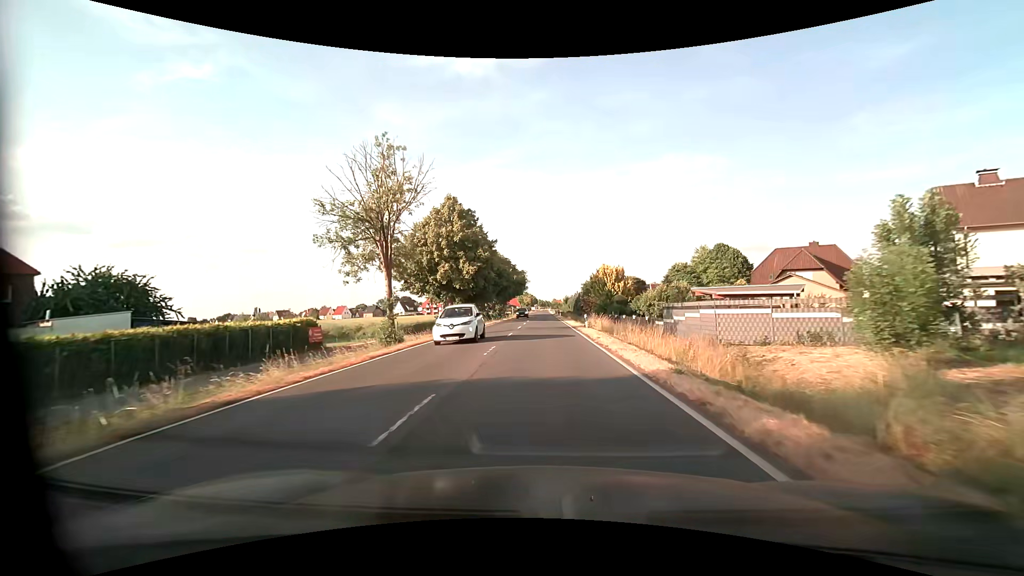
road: primary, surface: asphalt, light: Day
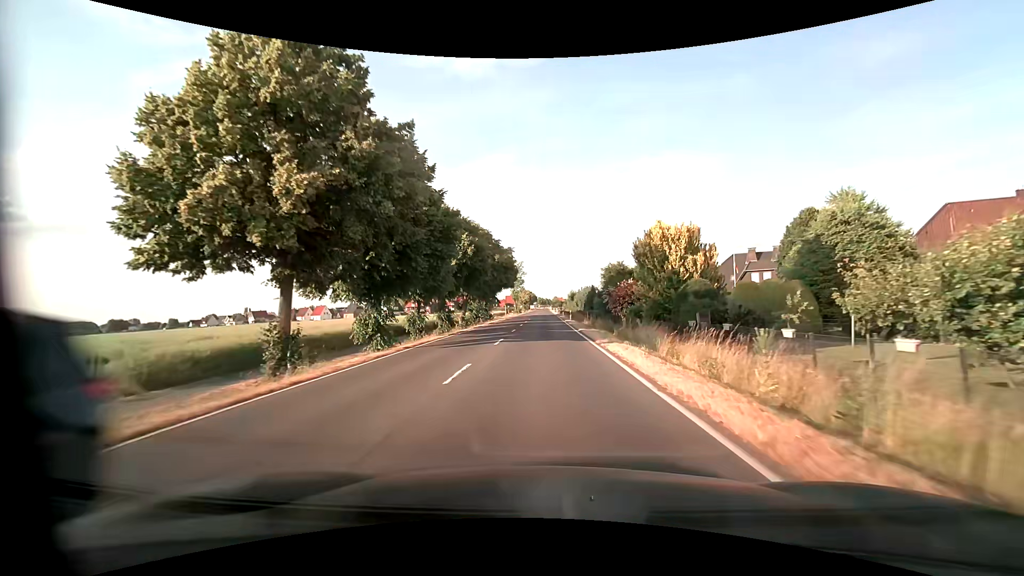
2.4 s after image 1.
(0.0, +32.7) m; 0°
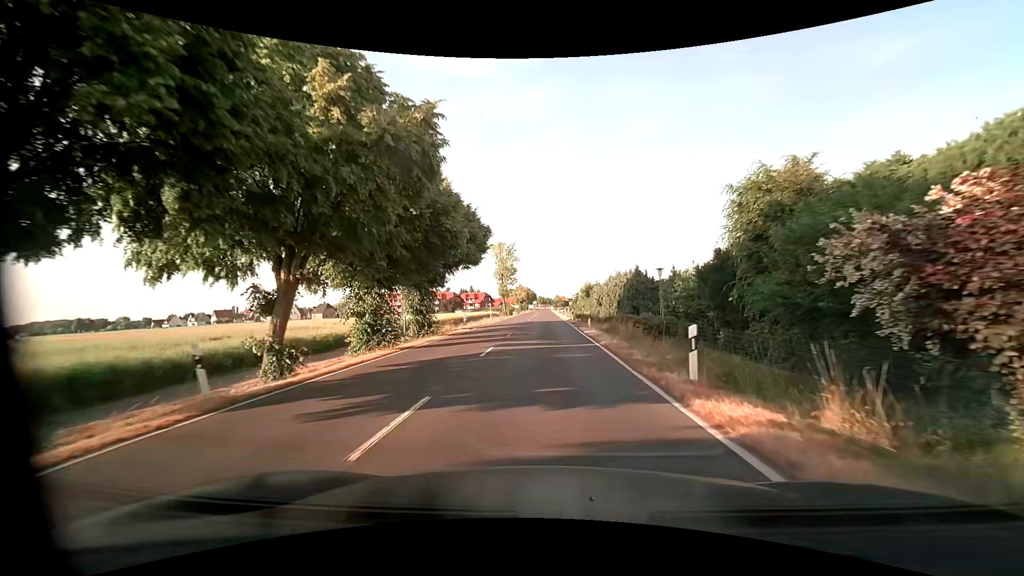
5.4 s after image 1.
(-0.4, +40.8) m; -1°
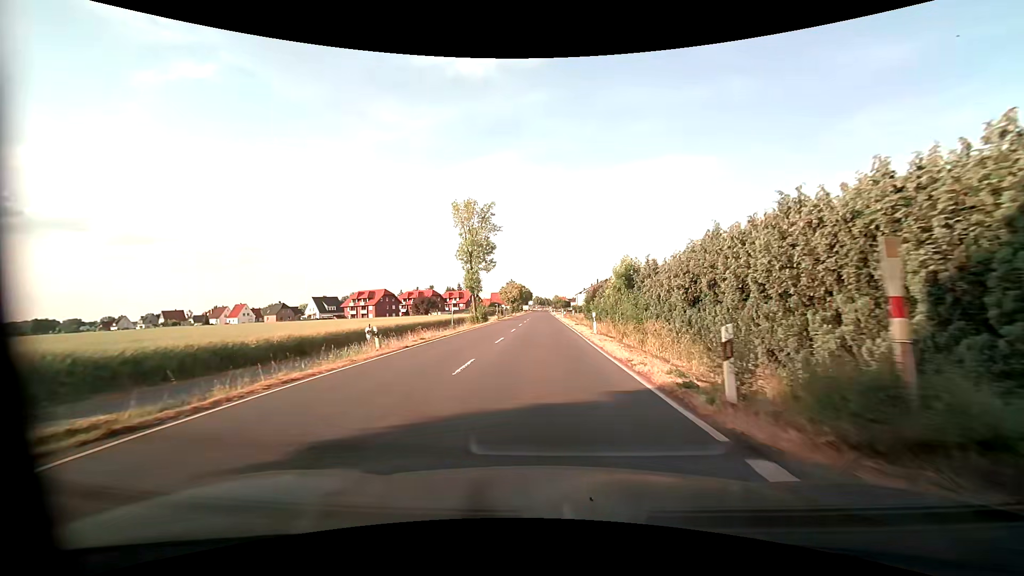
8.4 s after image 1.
(+0.3, +40.2) m; 0°
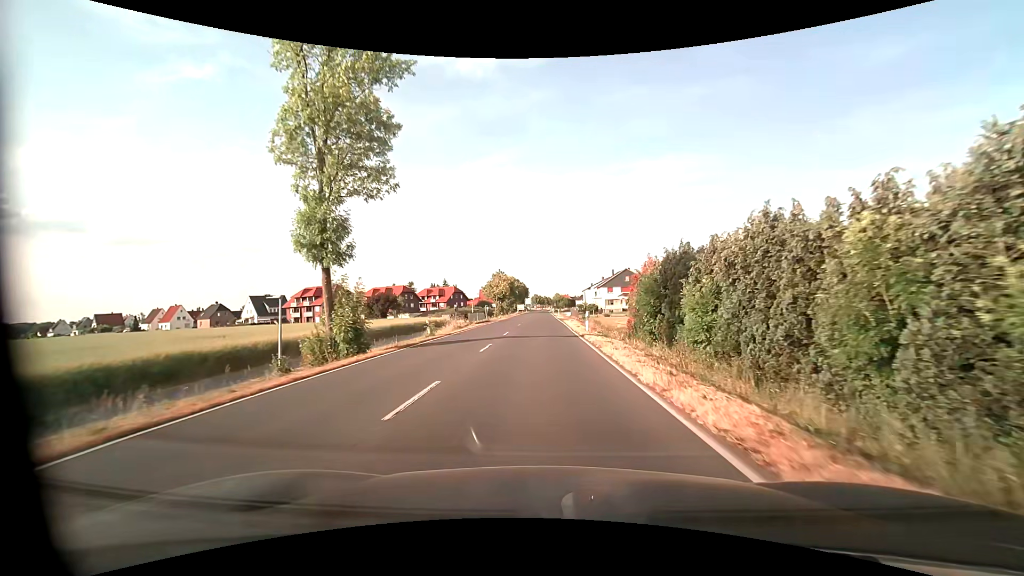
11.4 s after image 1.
(+0.1, +40.5) m; 0°
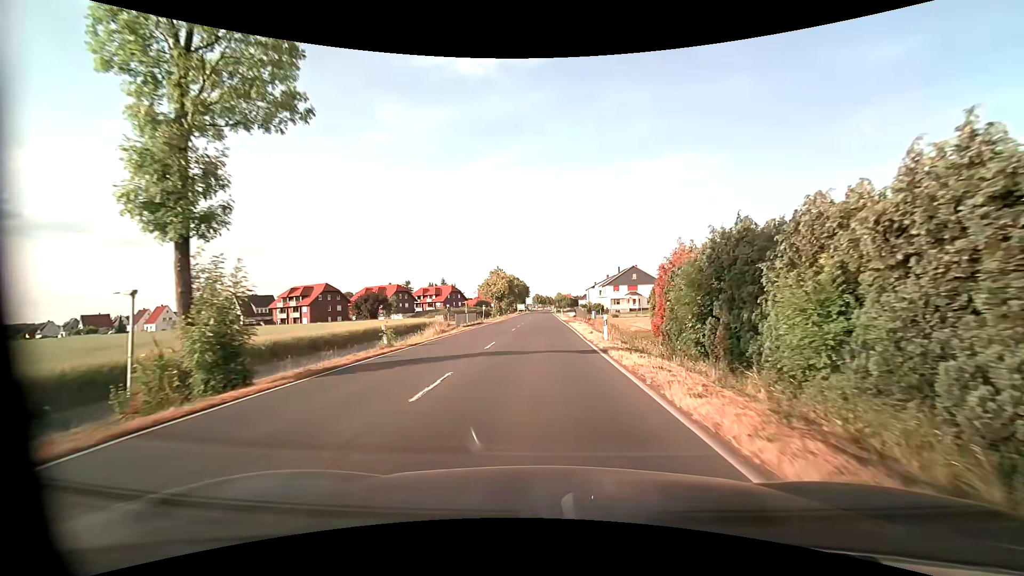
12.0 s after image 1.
(0.0, +8.0) m; 0°
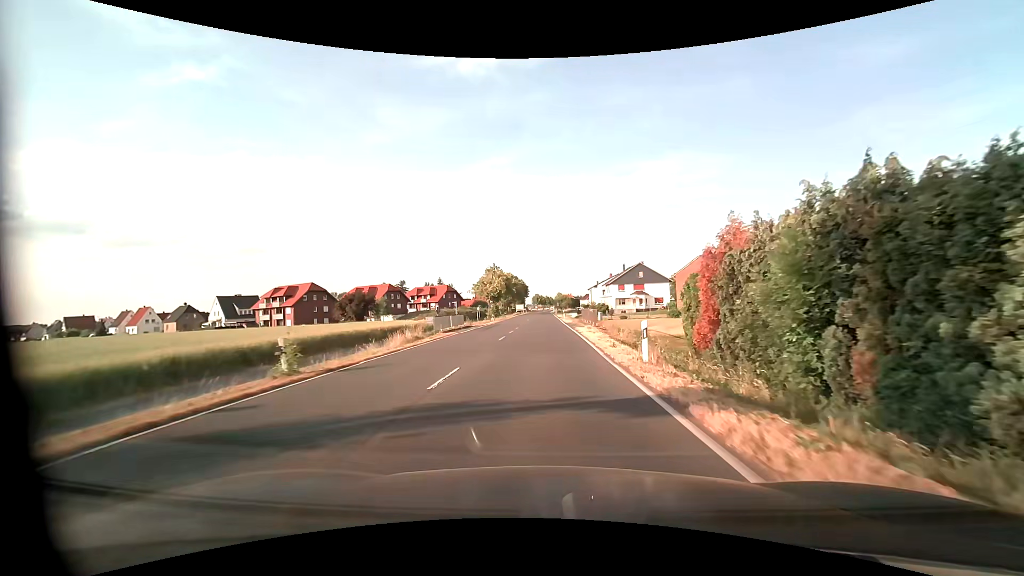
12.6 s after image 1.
(0.0, +8.0) m; 0°
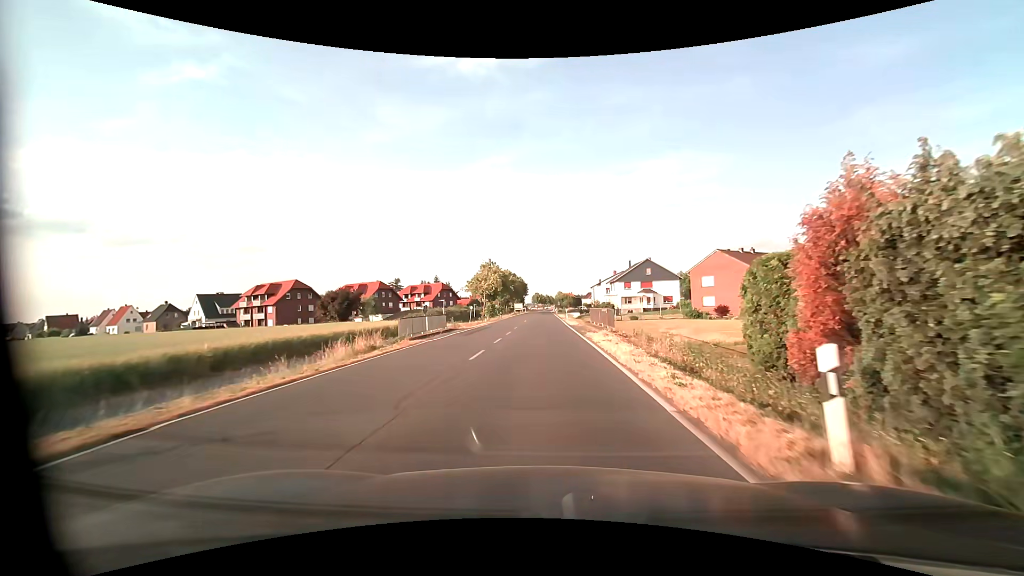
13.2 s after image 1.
(0.0, +7.9) m; 0°
(0, +10) (0, +20) (0, +30) (0, +40) (0, +50) (0, +60) (0, +70) (0, +80) (0, +90) (0, +100) m
